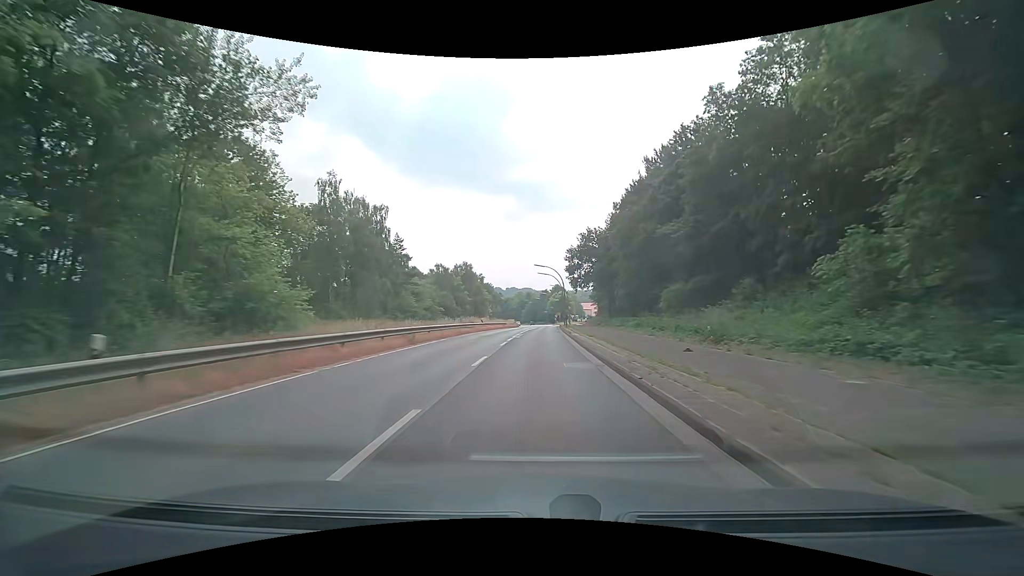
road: secondary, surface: asphalt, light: Day
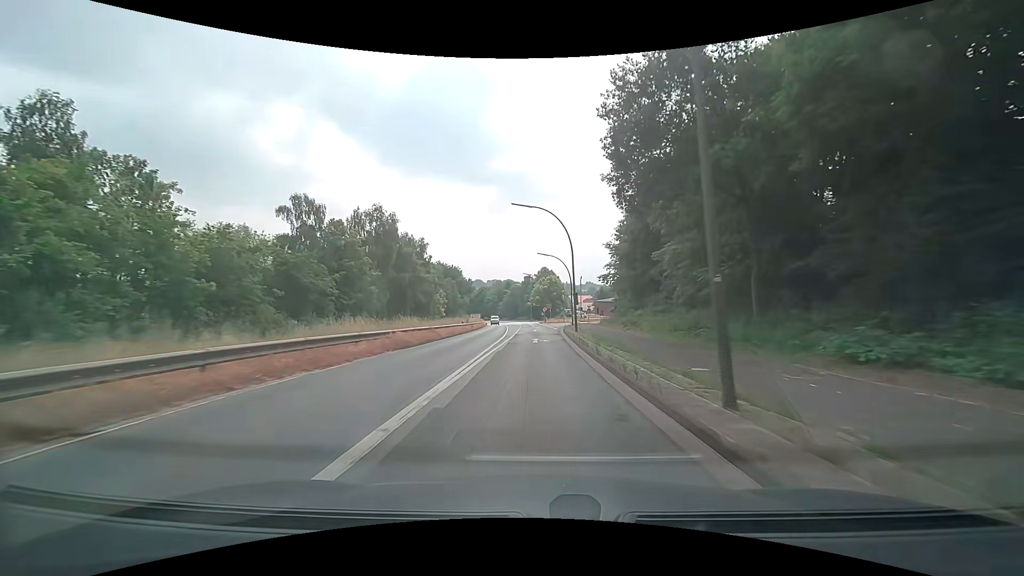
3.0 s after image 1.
(+1.3, +54.4) m; +2°
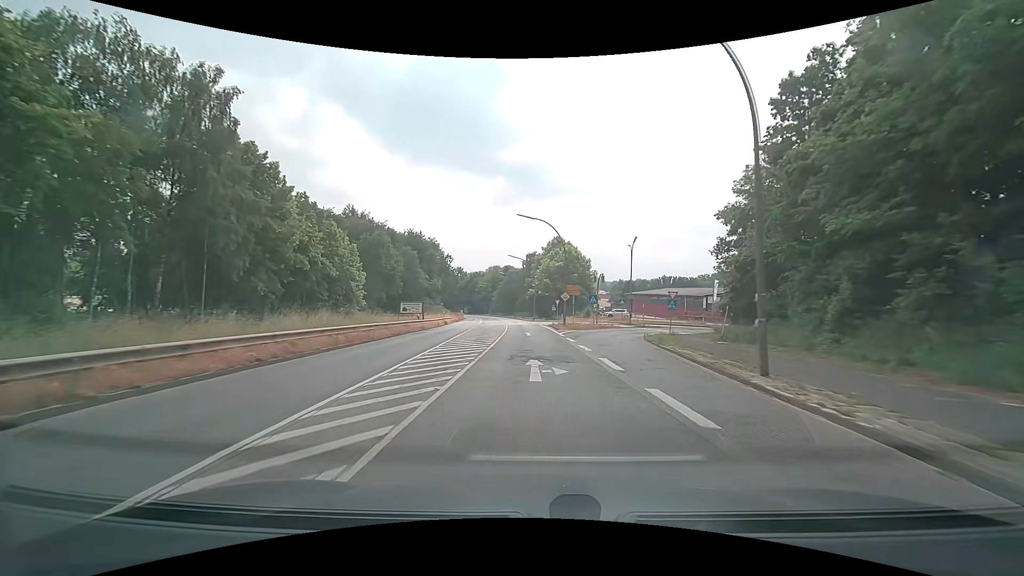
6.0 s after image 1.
(-0.1, +54.9) m; -1°
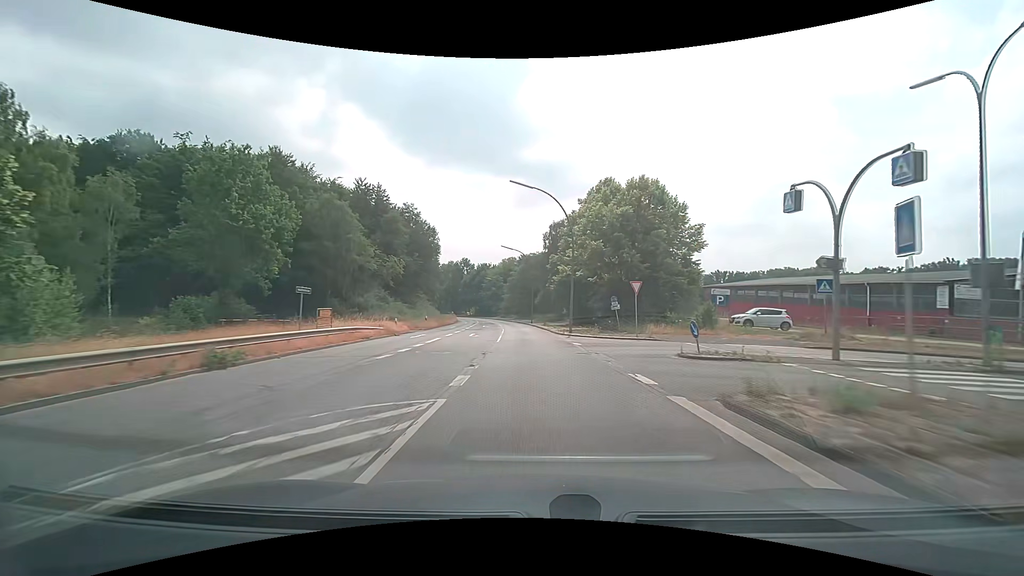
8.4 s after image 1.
(-0.9, +44.0) m; -3°
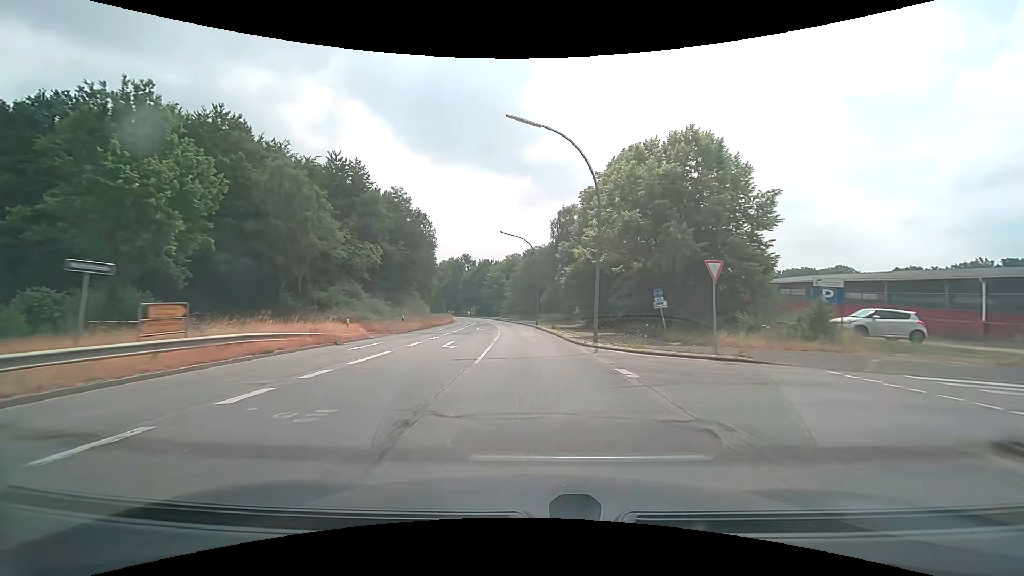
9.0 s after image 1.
(0.0, +11.0) m; 0°
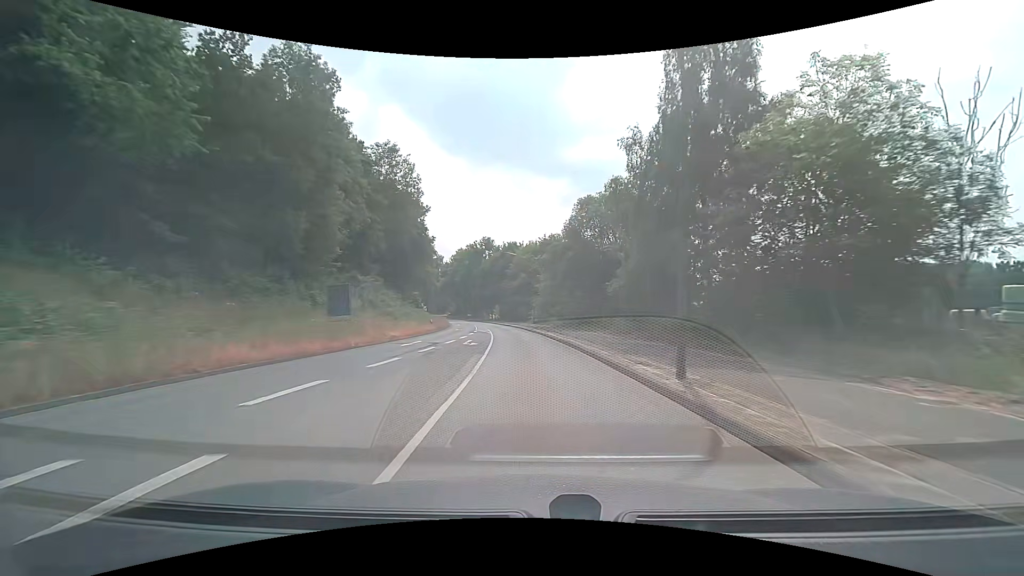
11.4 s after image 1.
(-1.8, +43.8) m; -4°
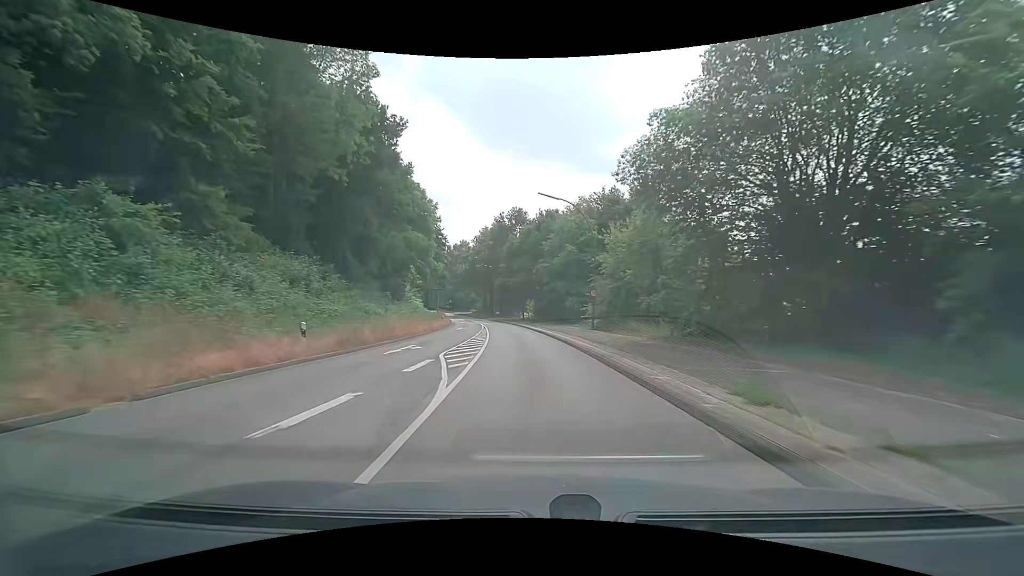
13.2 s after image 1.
(-1.4, +32.7) m; -4°
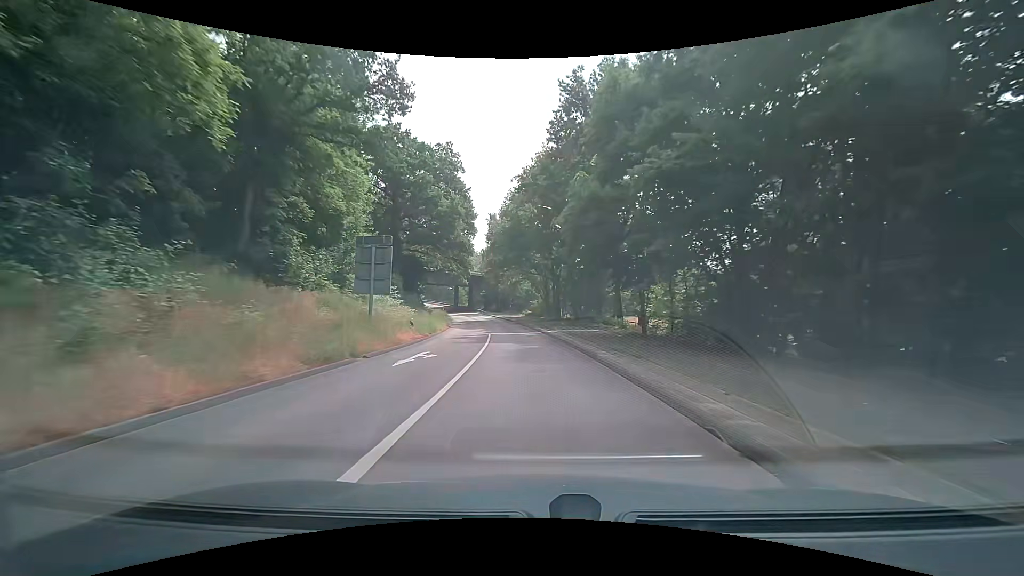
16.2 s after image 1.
(-4.0, +54.1) m; -8°
(0, +10) (0, +20) (-1, +30) (-2, +40) (-3, +50) (-5, +60) (-6, +70) (-8, +79) (-10, +89) (-12, +99) m
